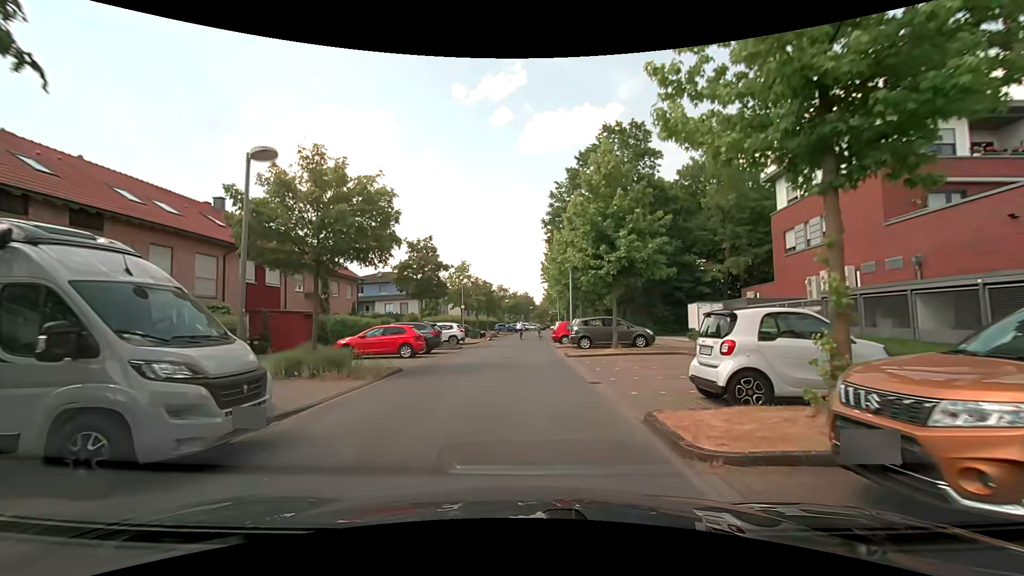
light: Day
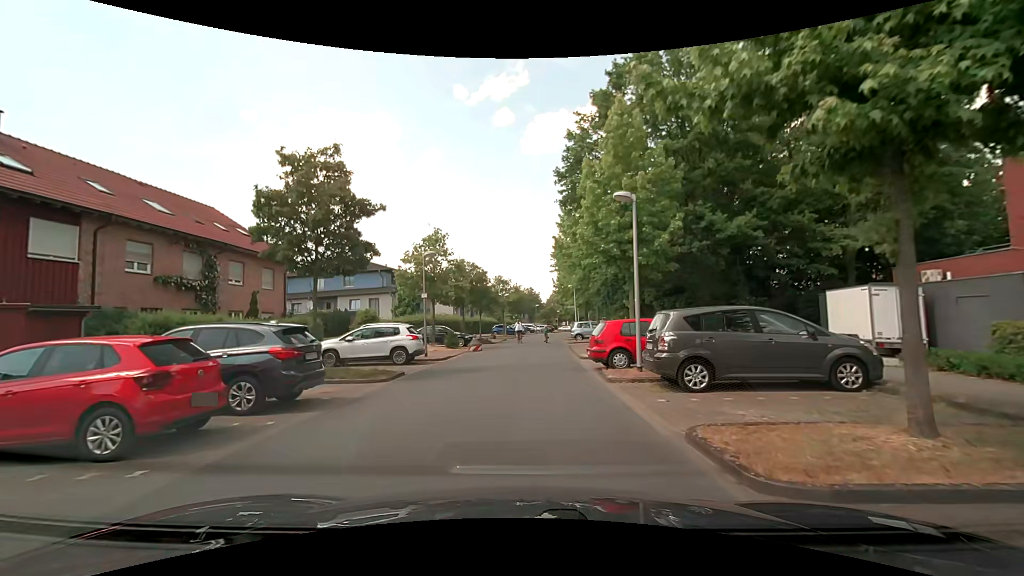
(-0.3, +15.9) m; -2°
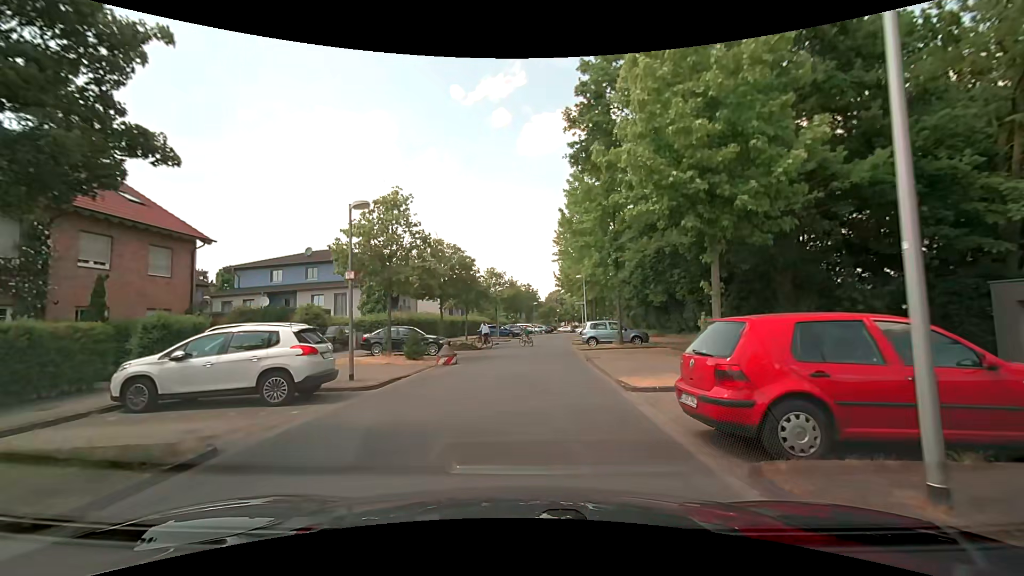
(+0.1, +9.2) m; +1°
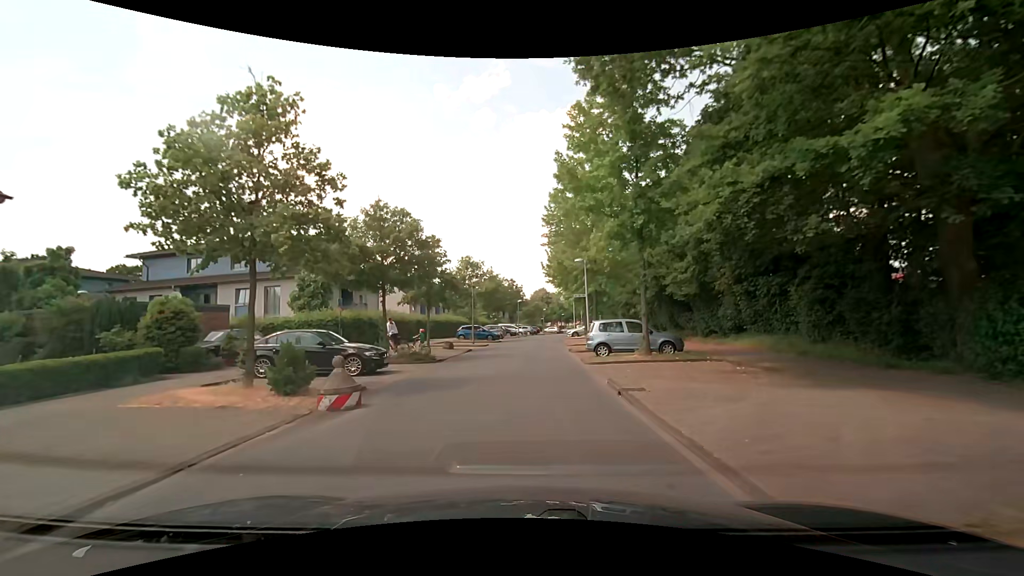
(+0.1, +9.3) m; +2°
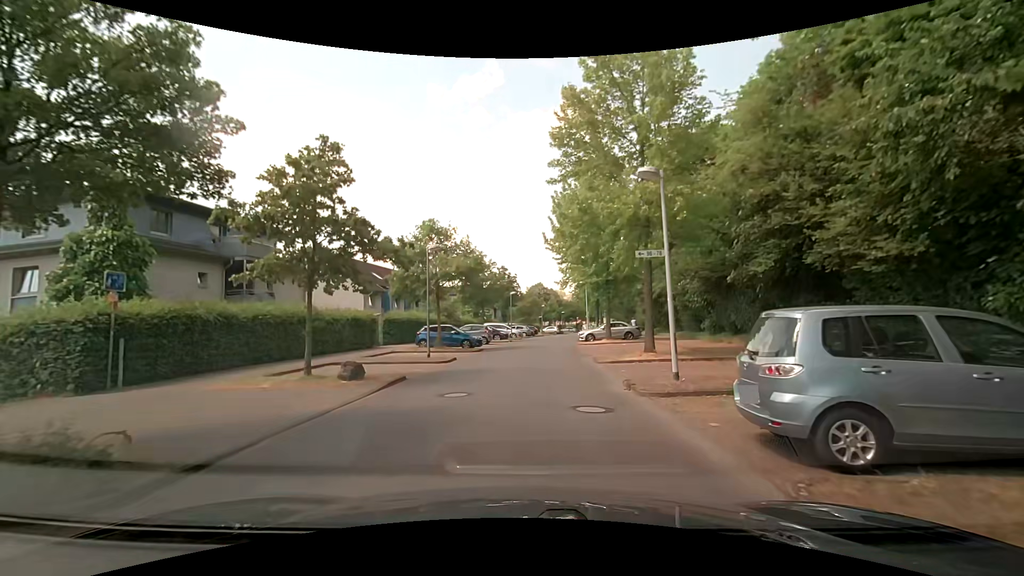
(-0.1, +15.5) m; 0°
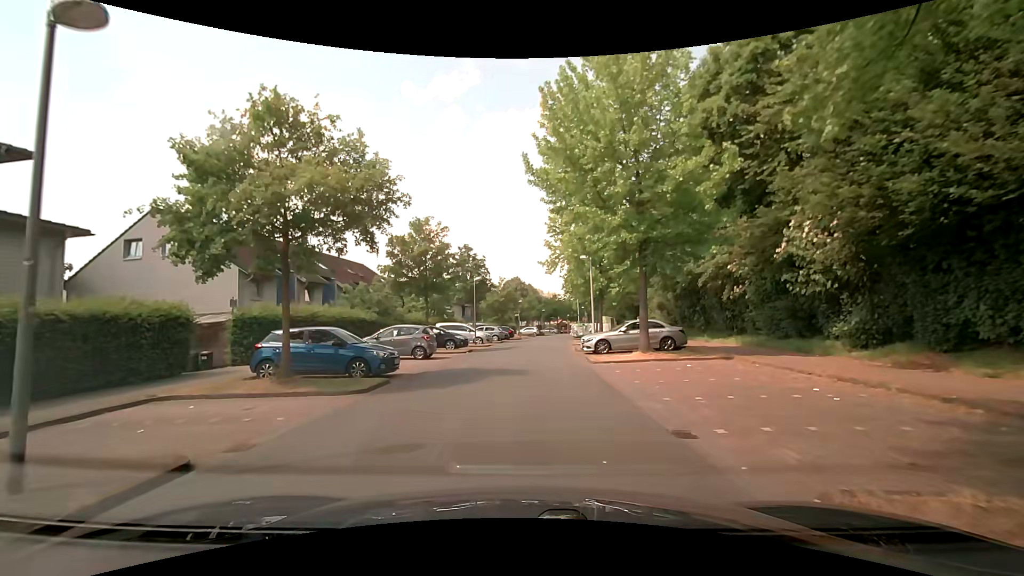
(+0.4, +15.8) m; +3°
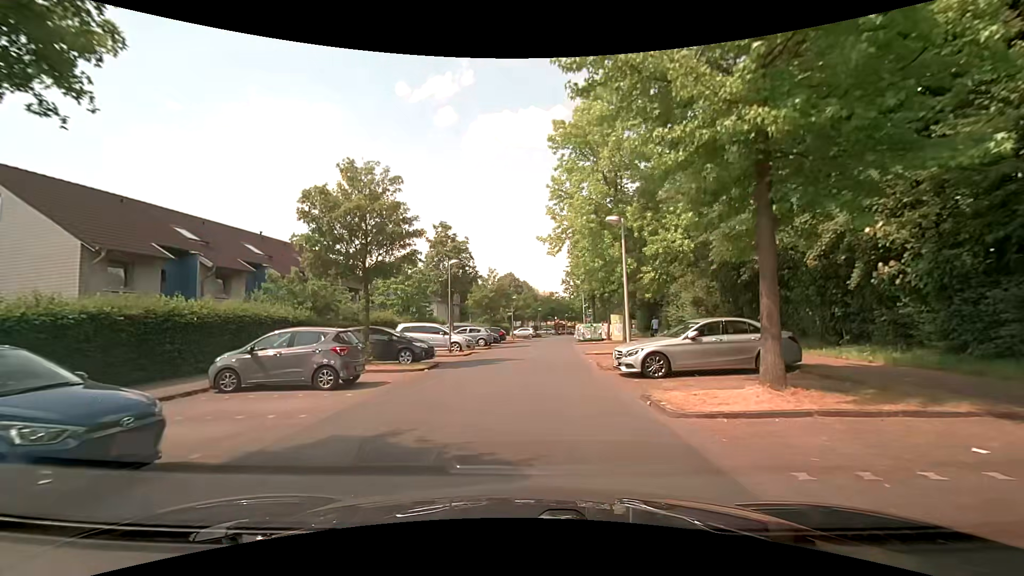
(0.0, +9.7) m; 0°
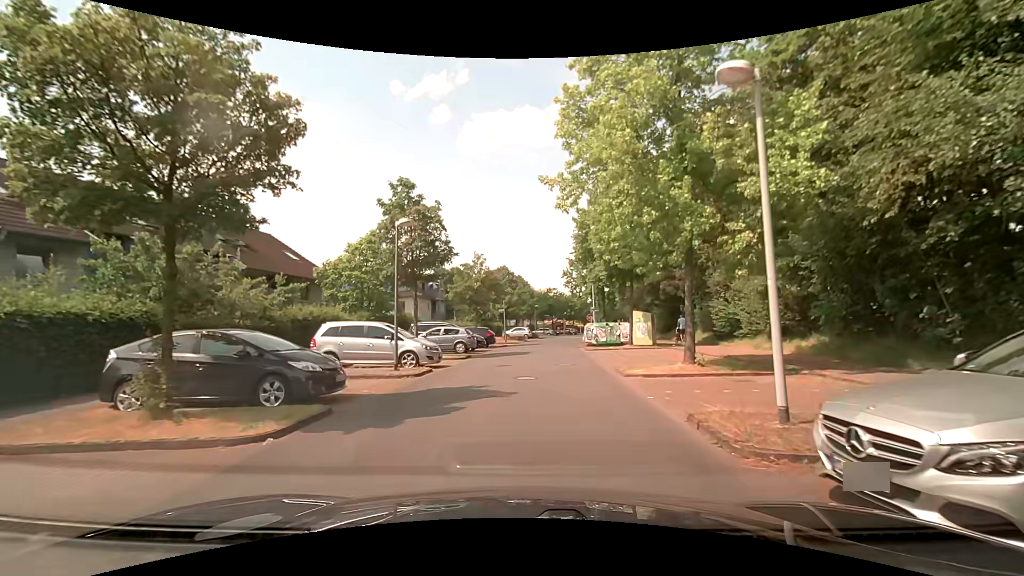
(0.0, +9.7) m; +2°
